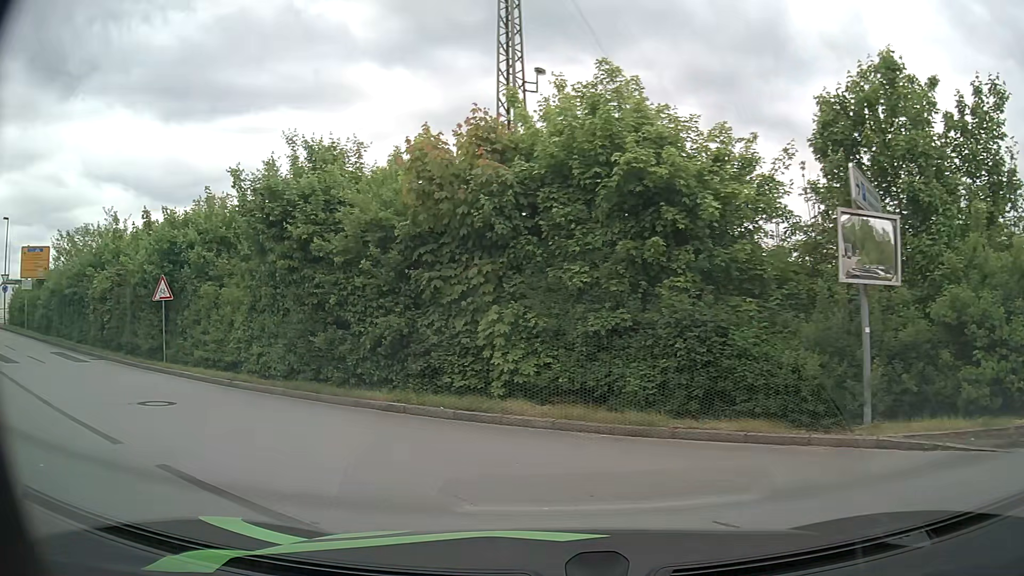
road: residential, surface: asphalt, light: Day
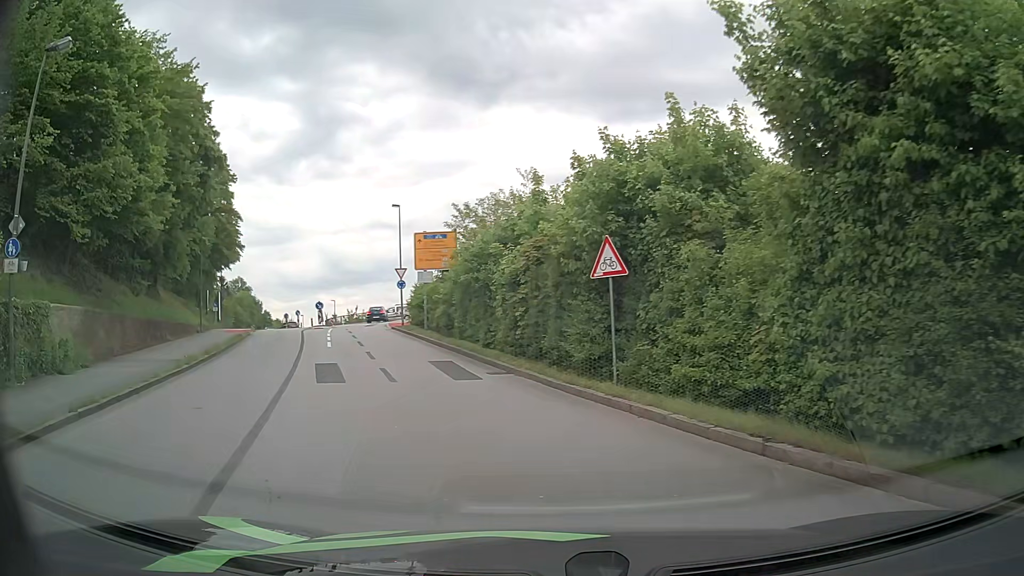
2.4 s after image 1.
(-3.4, +8.3) m; -41°
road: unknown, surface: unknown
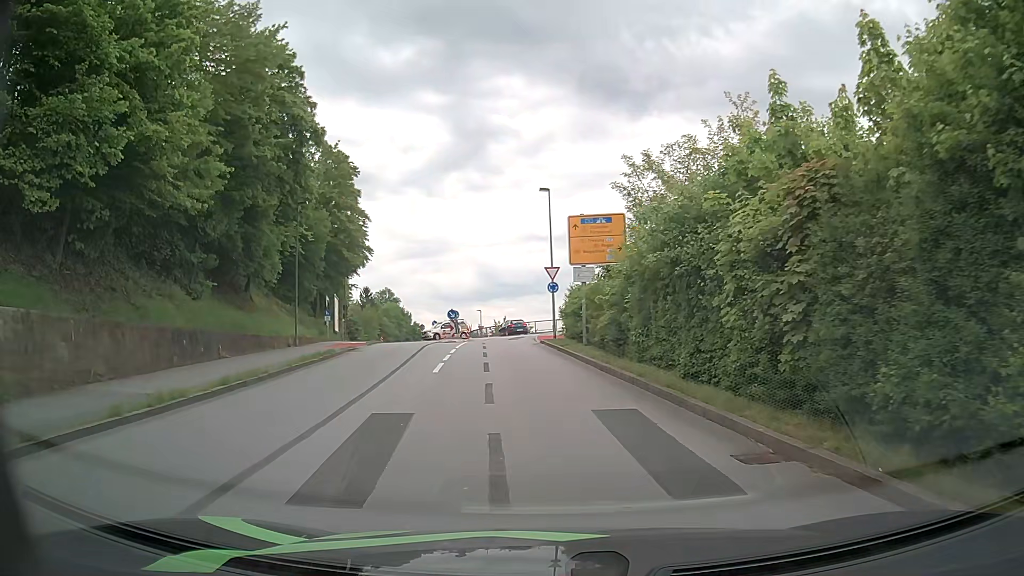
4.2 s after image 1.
(-1.3, +9.2) m; -14°
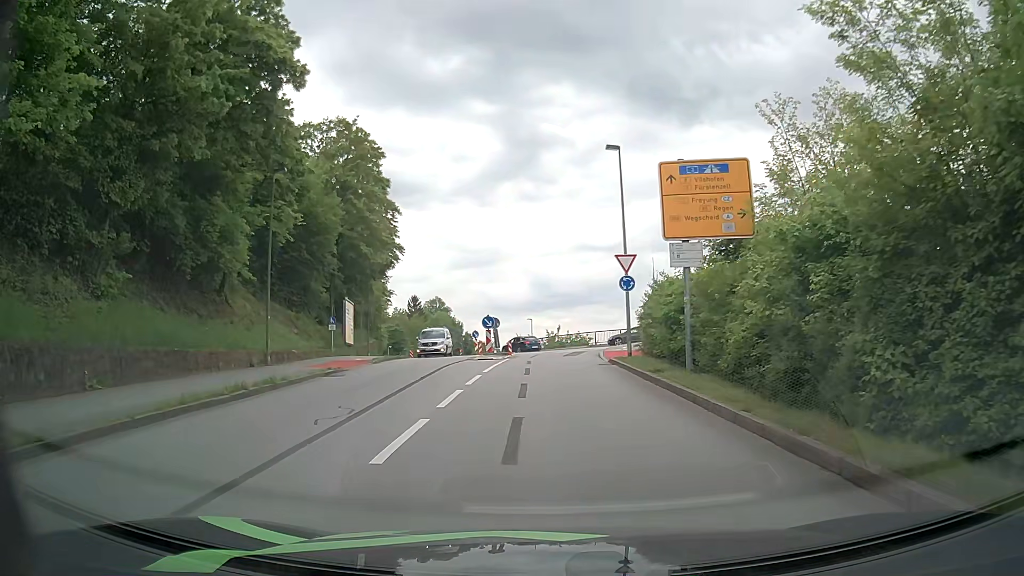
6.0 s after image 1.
(-0.4, +10.6) m; -4°
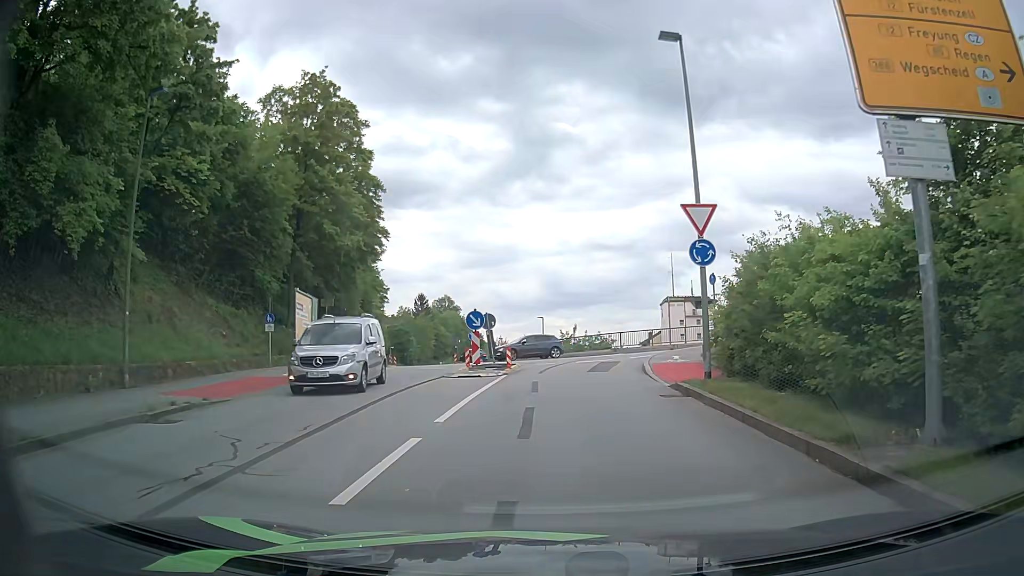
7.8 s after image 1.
(-0.1, +10.4) m; -1°
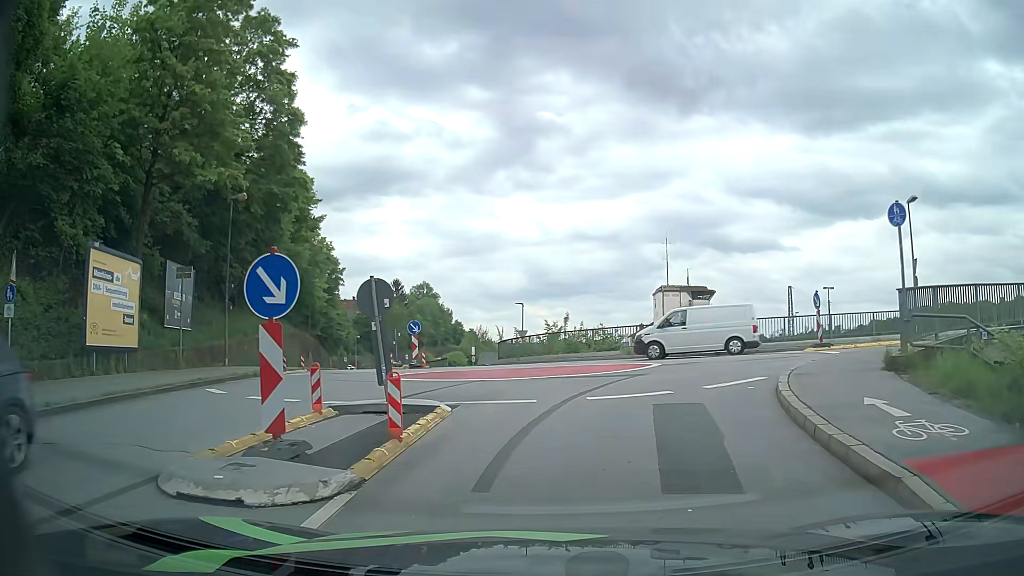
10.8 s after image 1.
(0.0, +14.8) m; +1°
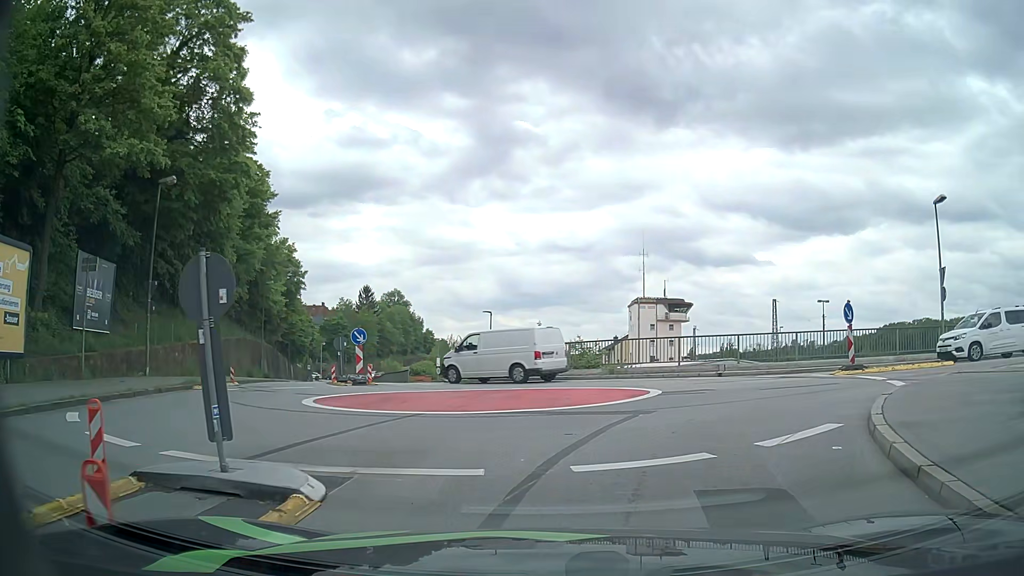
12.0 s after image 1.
(+0.1, +4.5) m; +3°
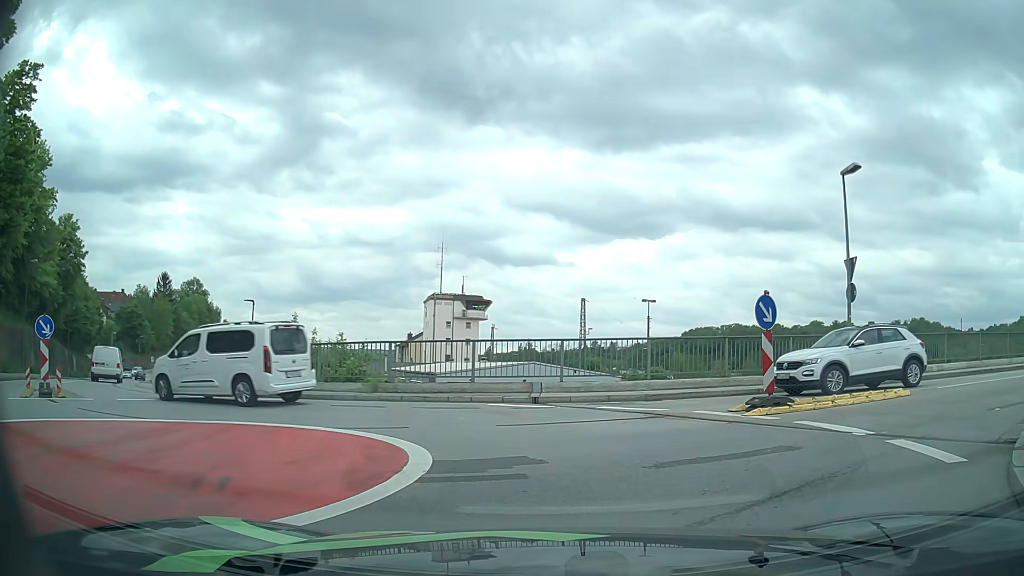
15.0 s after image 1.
(+0.9, +7.7) m; +15°
(-1, +10) (-8, +16) (-16, +23) (-22, +31) (-27, +39) (-33, +47) (-38, +56) (-43, +64) (-49, +73) (-54, +81) m
